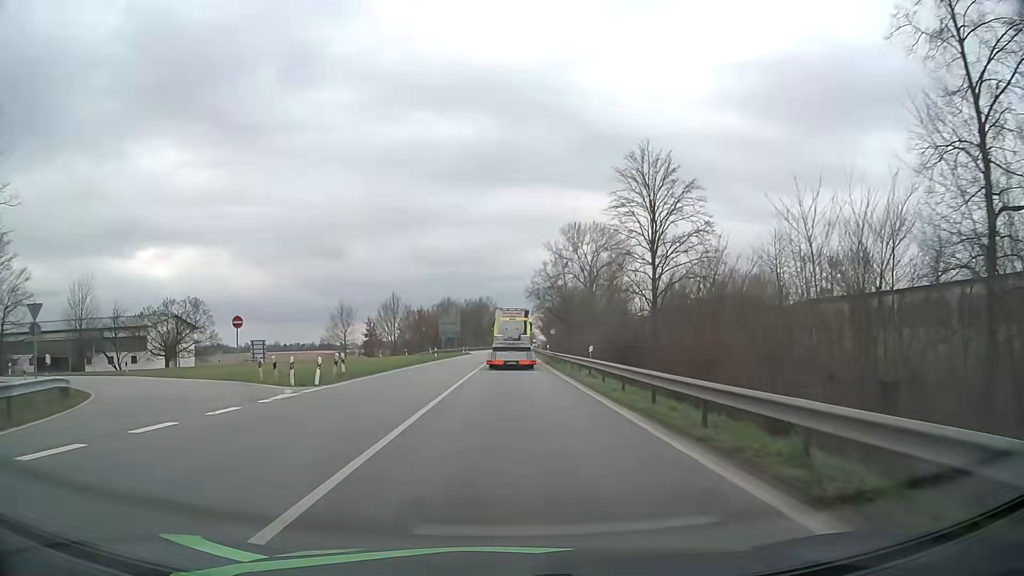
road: primary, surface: asphalt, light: Day
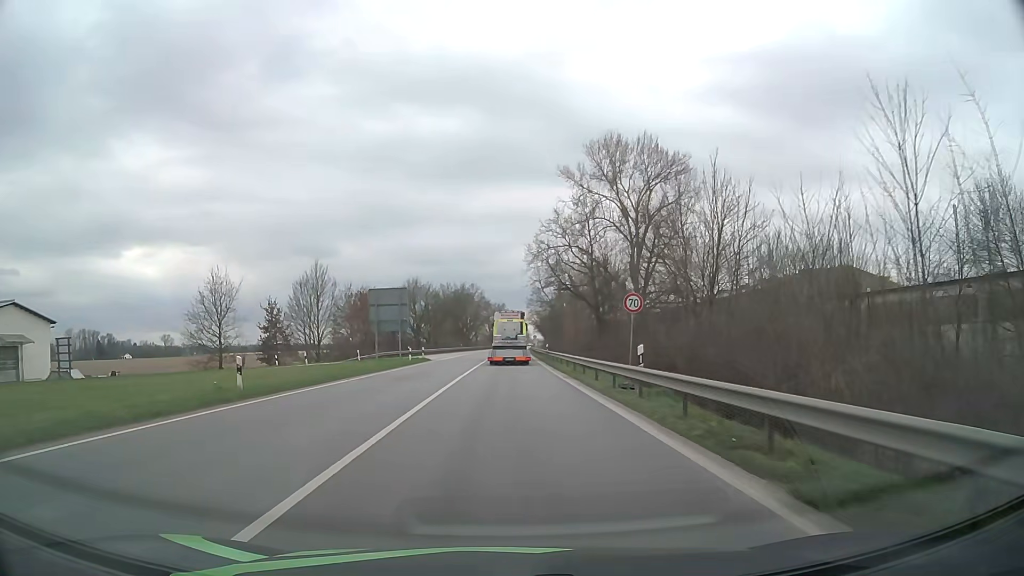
(+0.3, +43.3) m; +1°
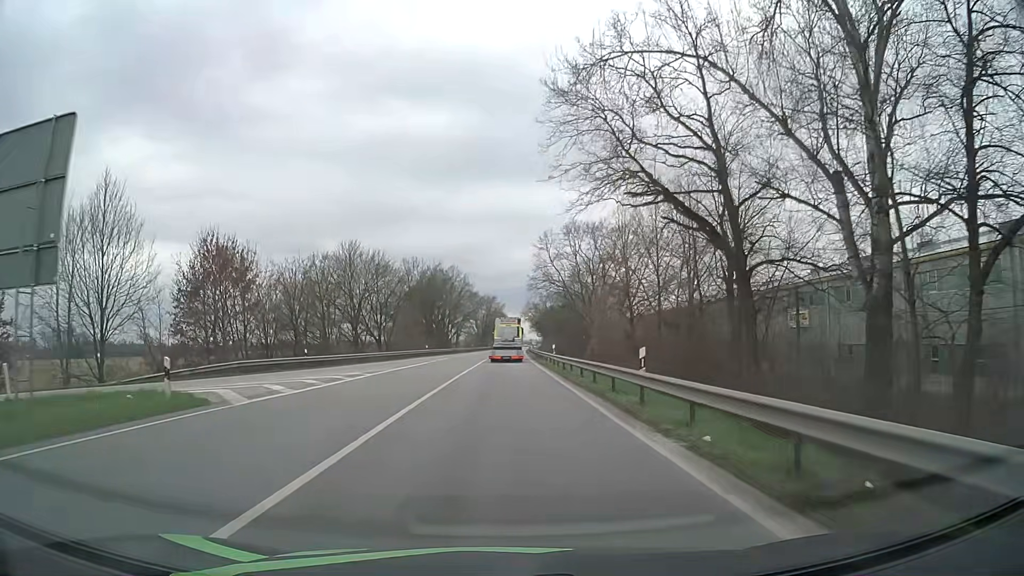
(+0.4, +41.5) m; +1°
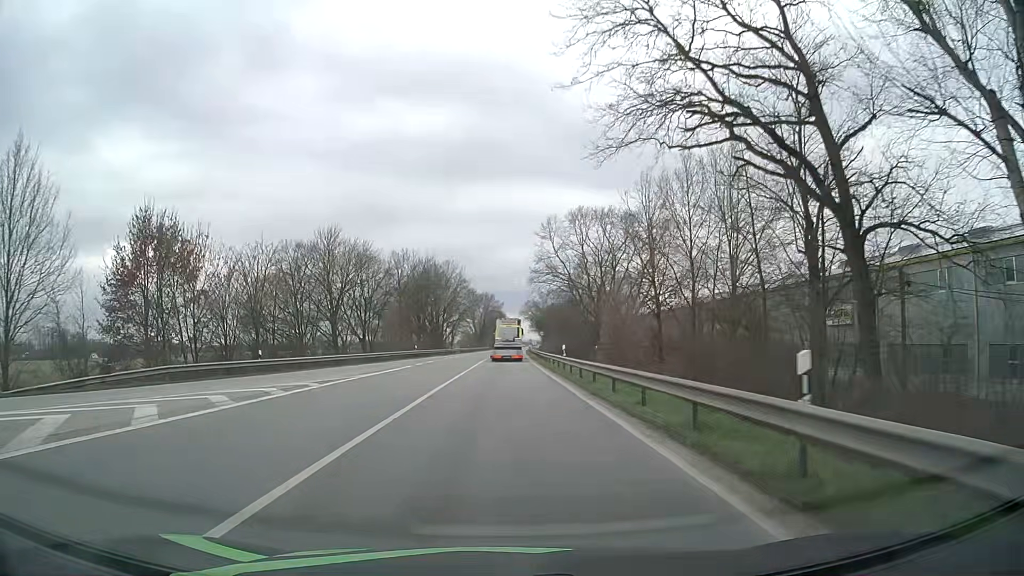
(0.0, +8.3) m; 0°
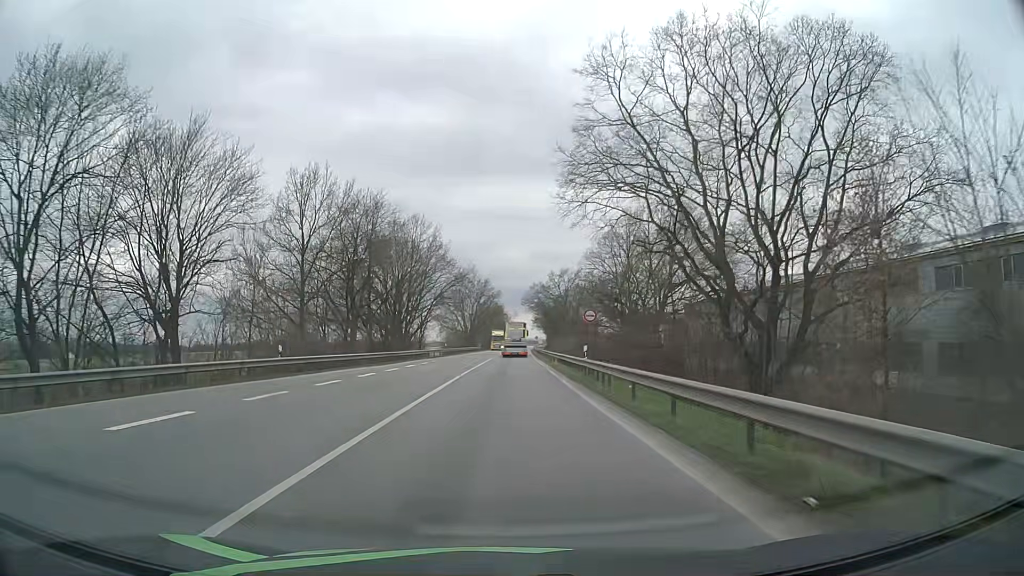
(+0.1, +42.9) m; 0°
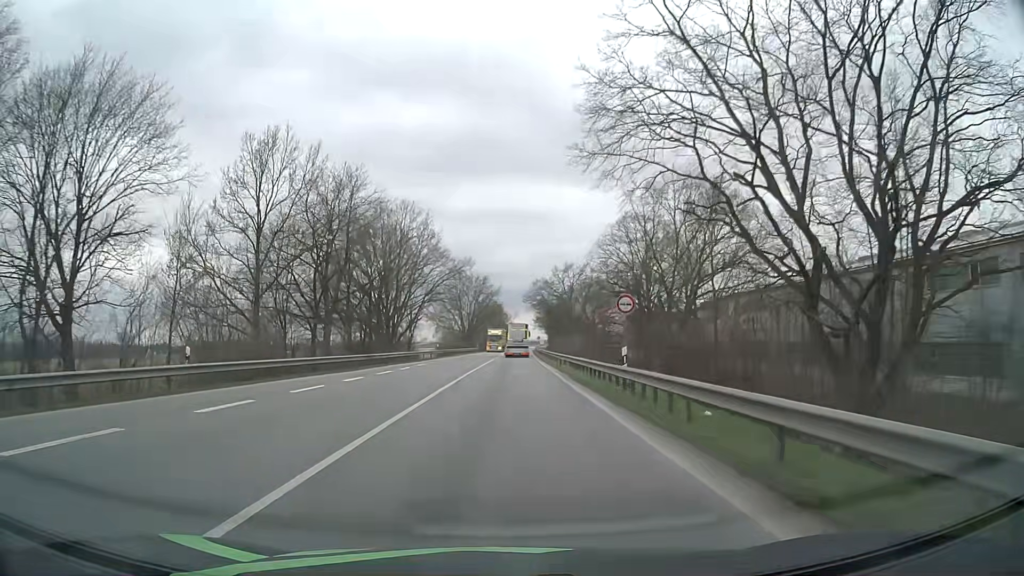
(0.0, +8.9) m; 0°
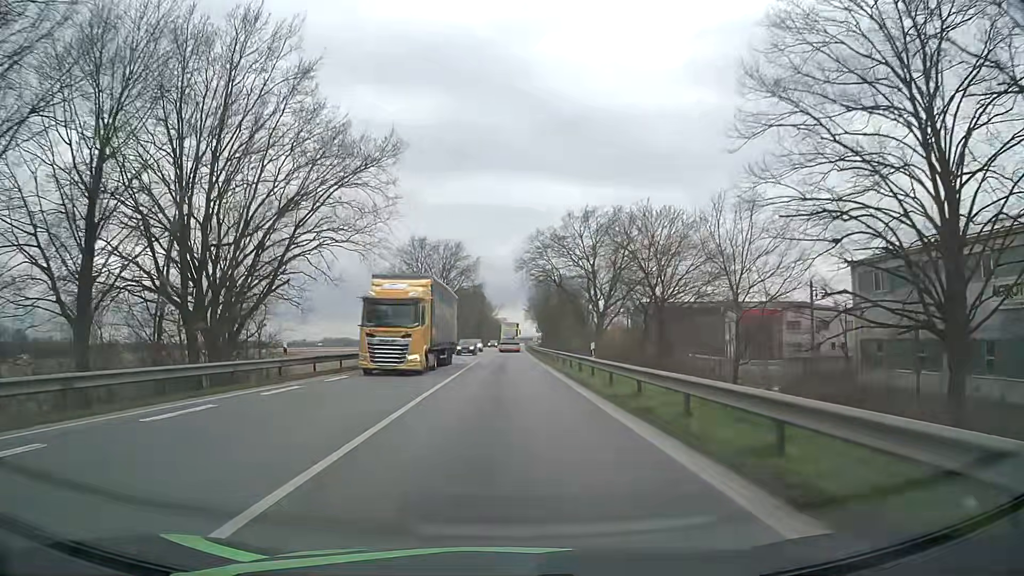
(+0.4, +44.3) m; +2°
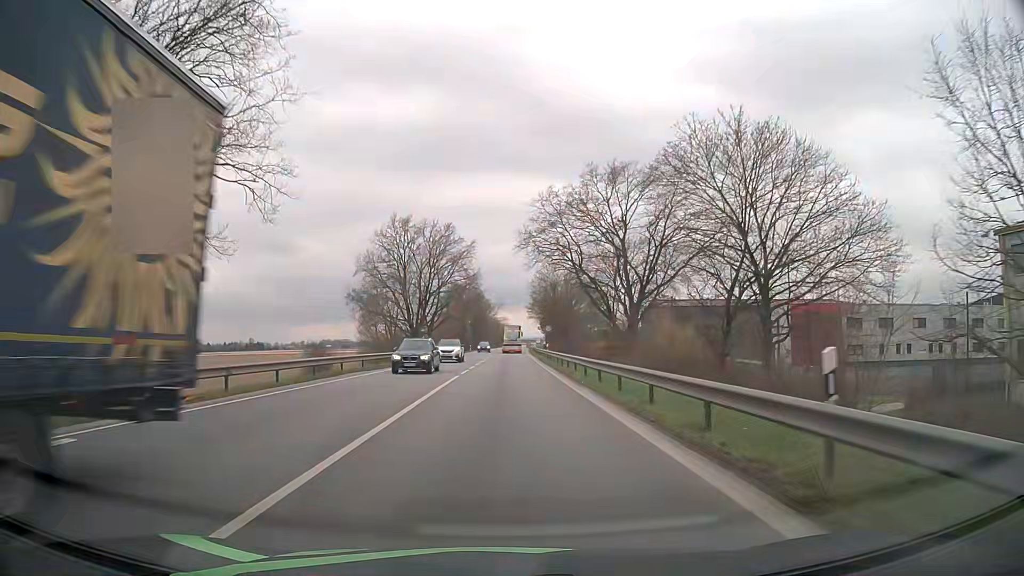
(-0.1, +17.3) m; 0°
(0, +10) (0, +20) (0, +30) (0, +40) (0, +50) (0, +60) (0, +70) (0, +80) (+1, +90) (+1, +100) m
